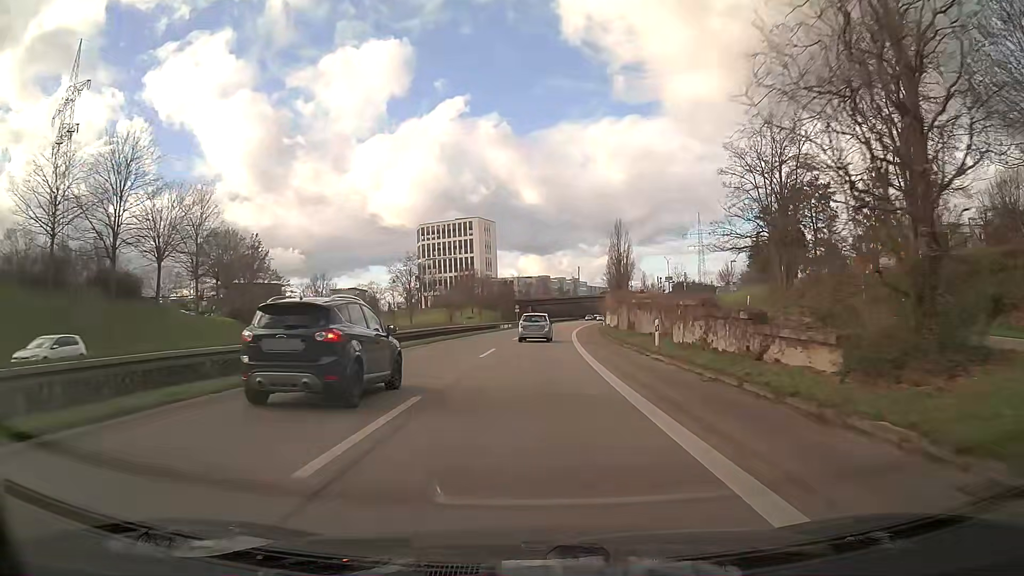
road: trunk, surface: asphalt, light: Day
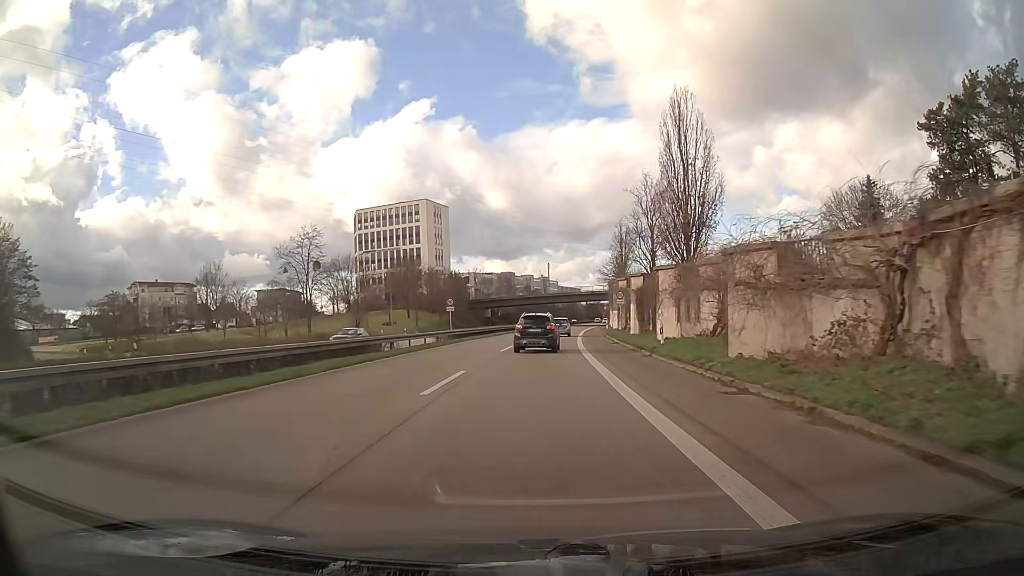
(+1.3, +47.2) m; +3°
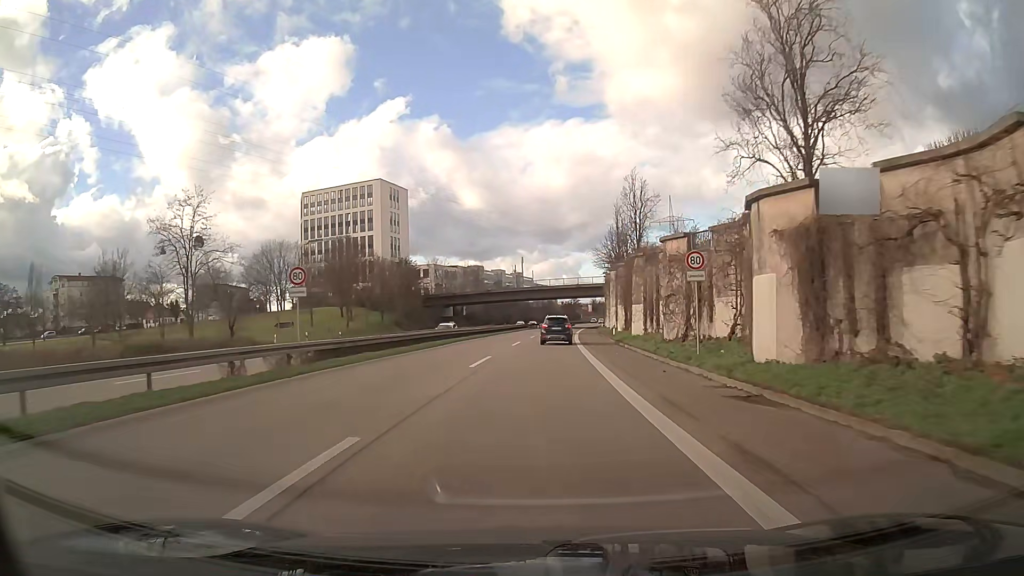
(+0.6, +28.9) m; +2°
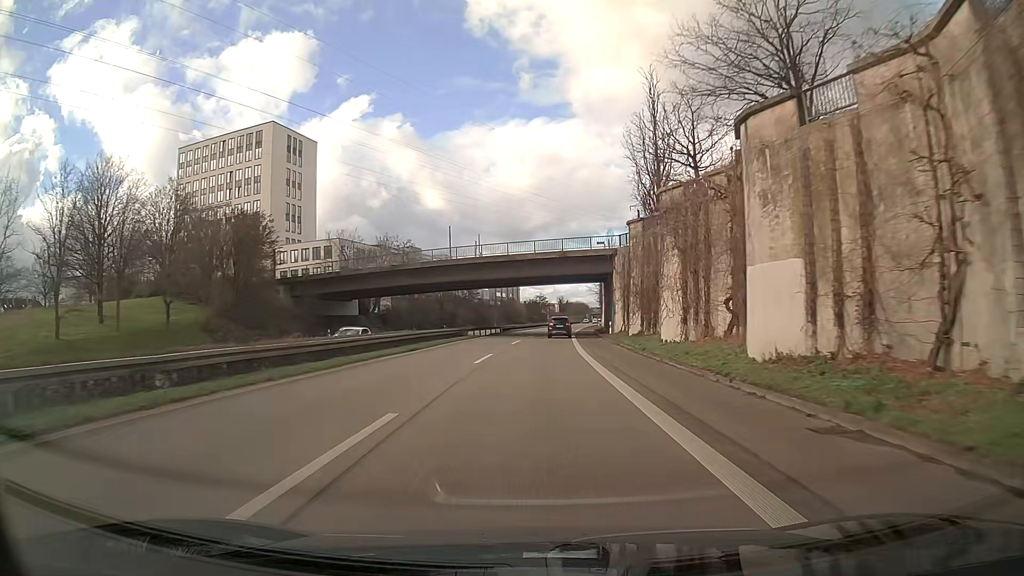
(+1.6, +52.3) m; +3°
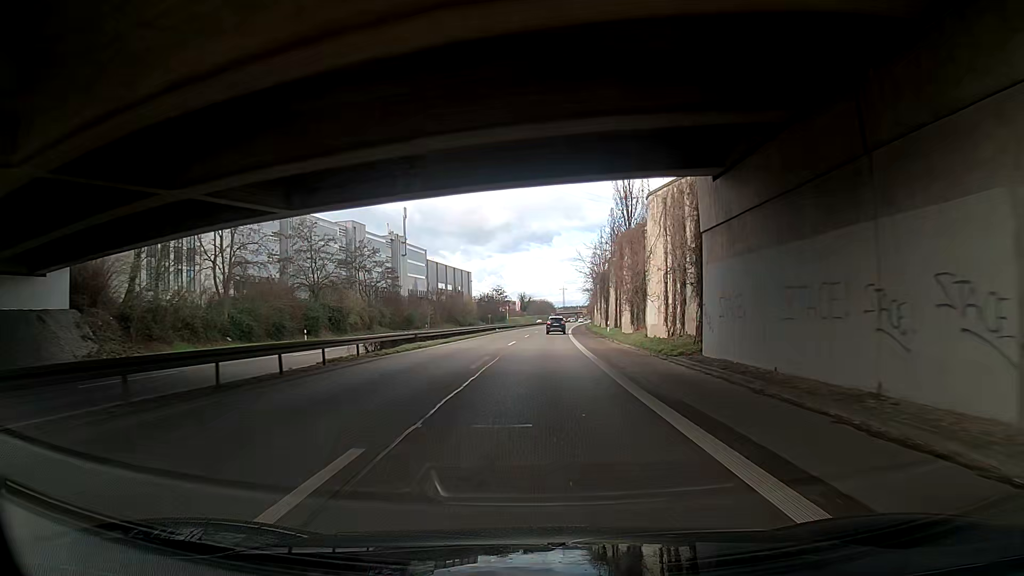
(+1.5, +57.0) m; +2°
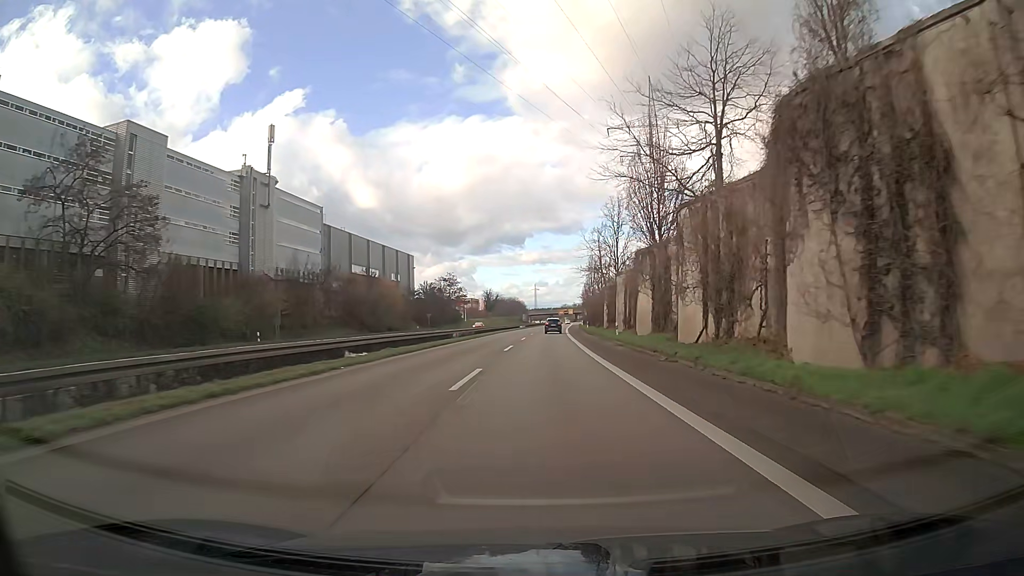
(+0.8, +60.1) m; +4°
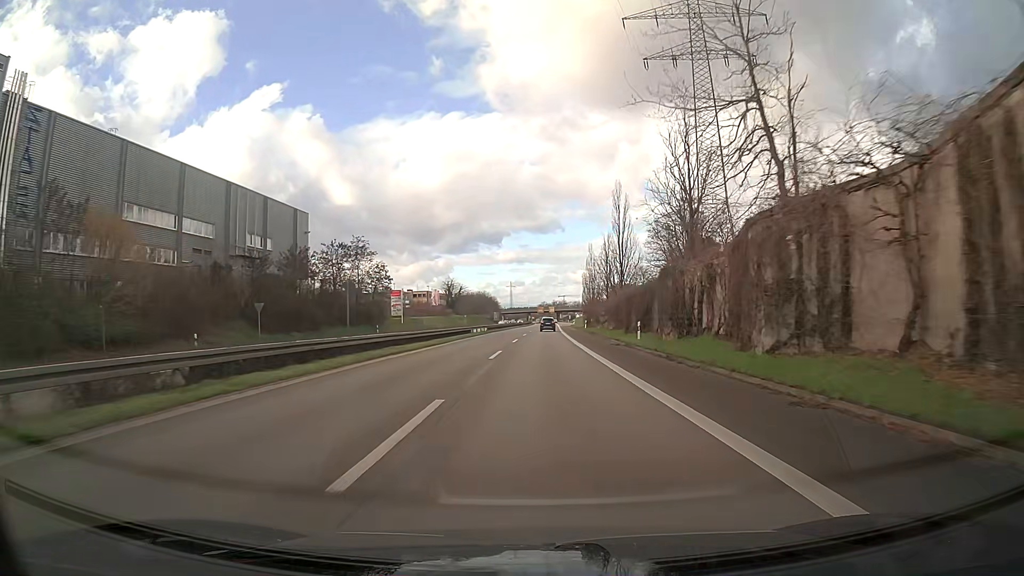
(+1.1, +62.0) m; +2°
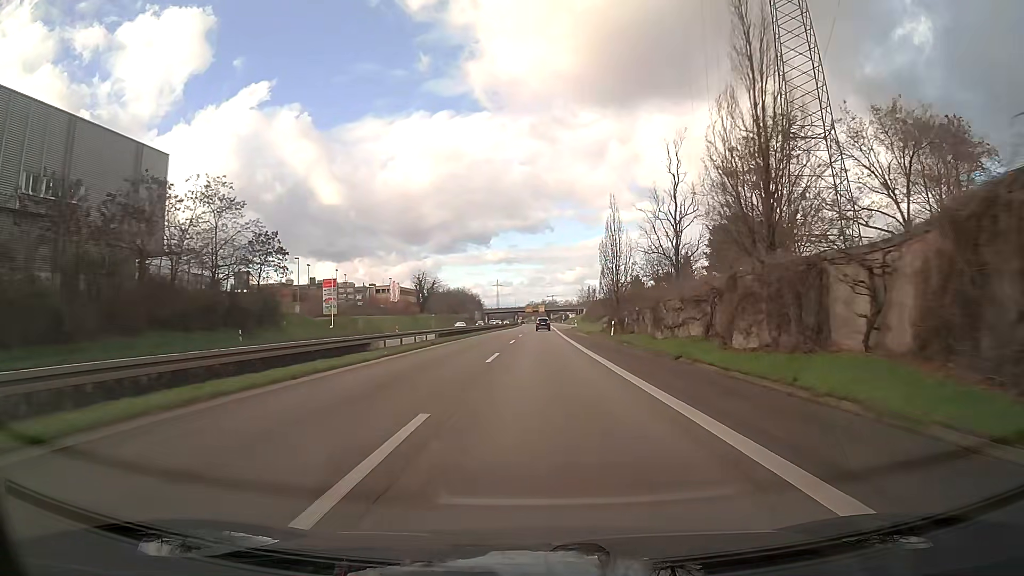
(+0.4, +37.9) m; +1°
